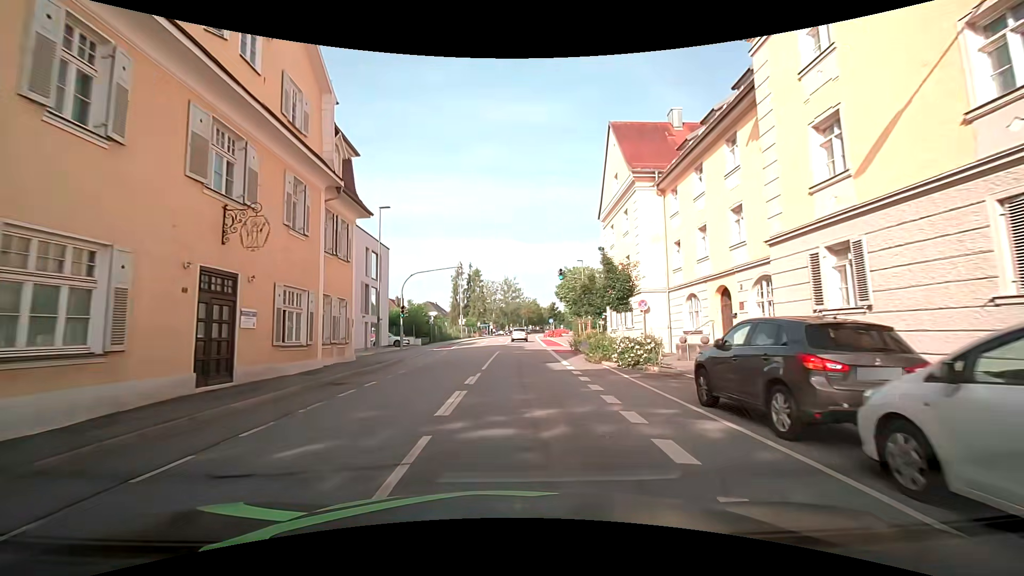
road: tertiary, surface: asphalt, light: Day
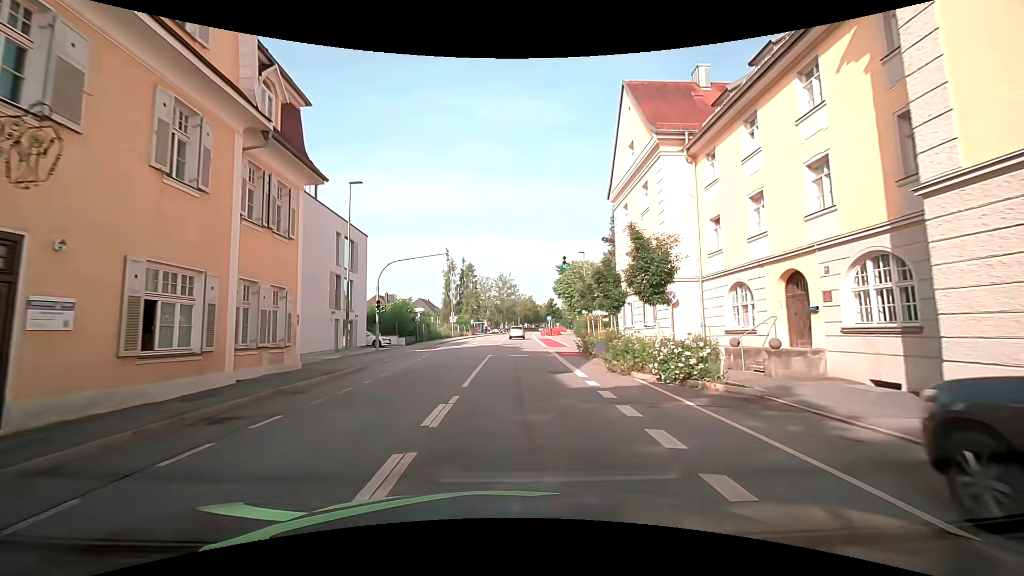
(+0.2, +5.5) m; +3°
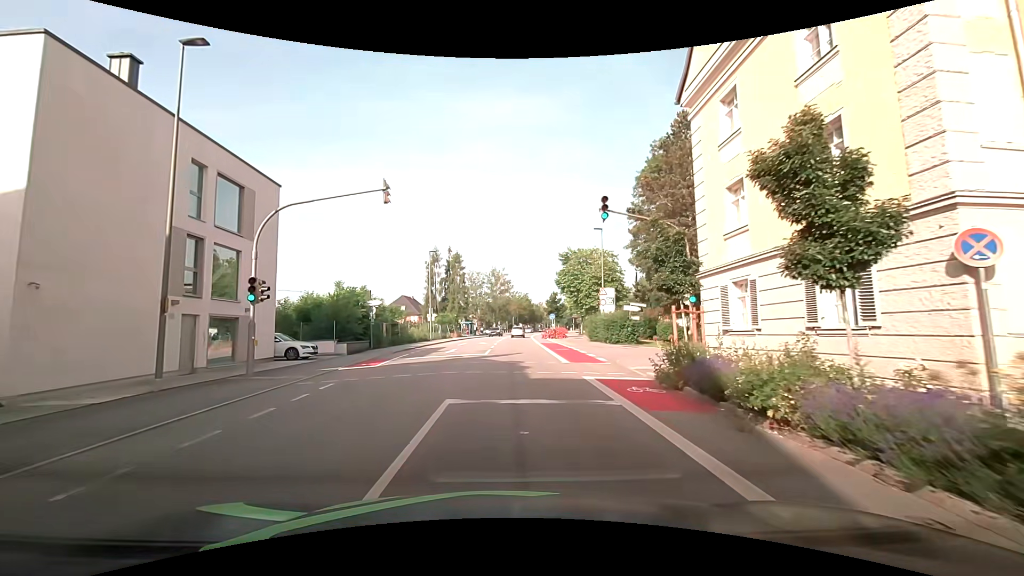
(0.0, +14.7) m; -1°
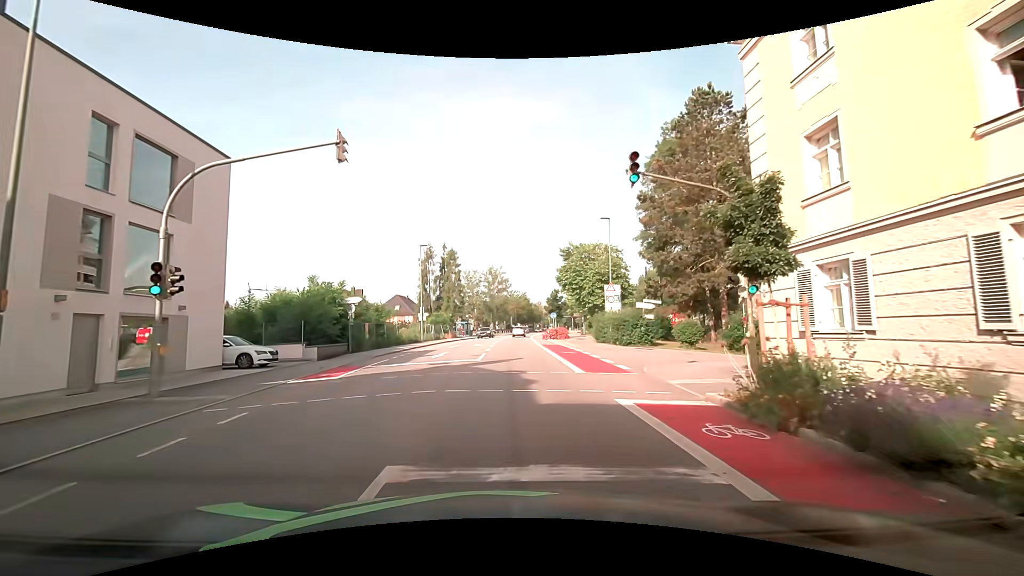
(+0.1, +4.3) m; +1°
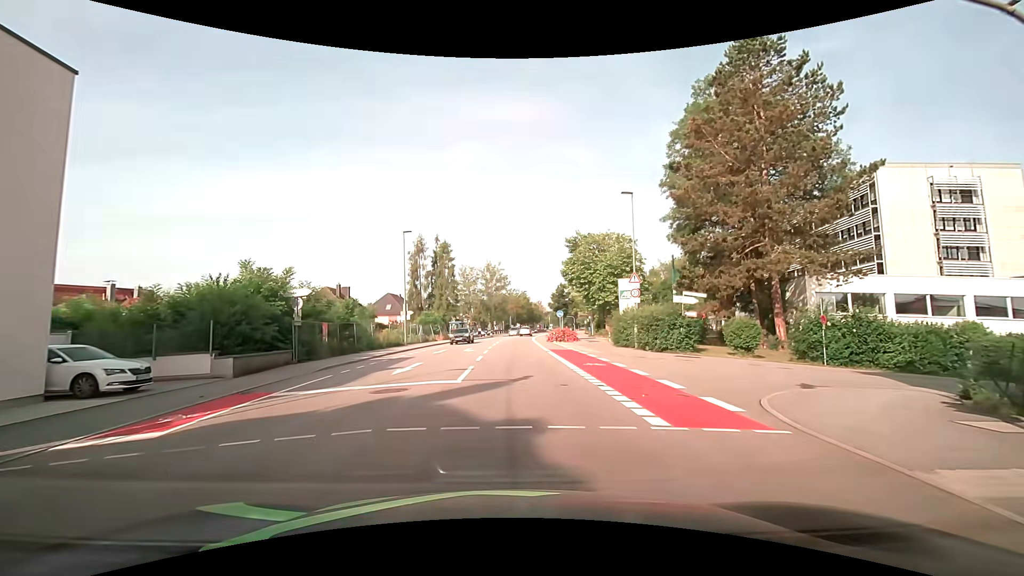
(0.0, +7.9) m; -1°
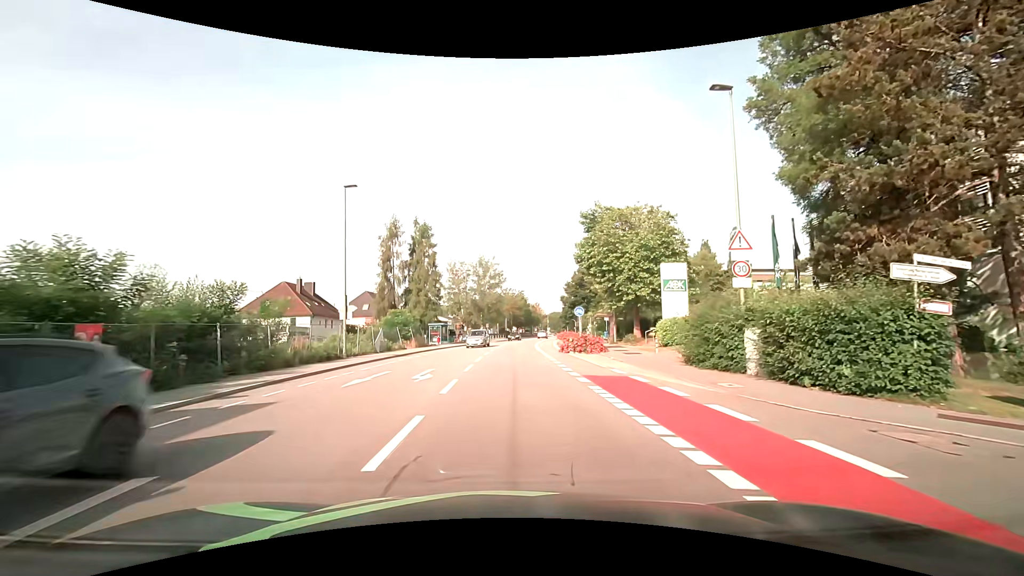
(+0.3, +15.5) m; +2°
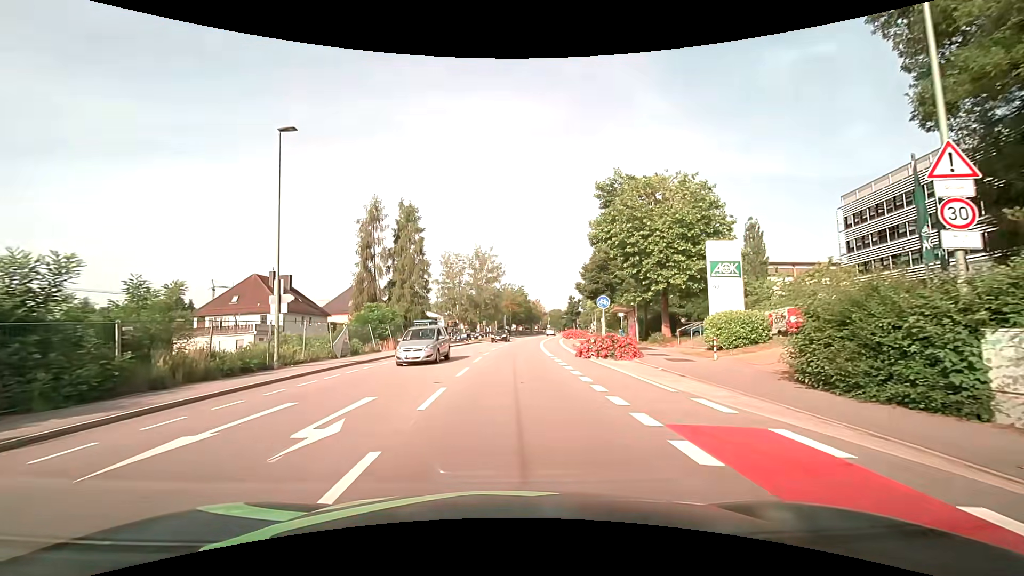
(0.0, +8.5) m; 0°
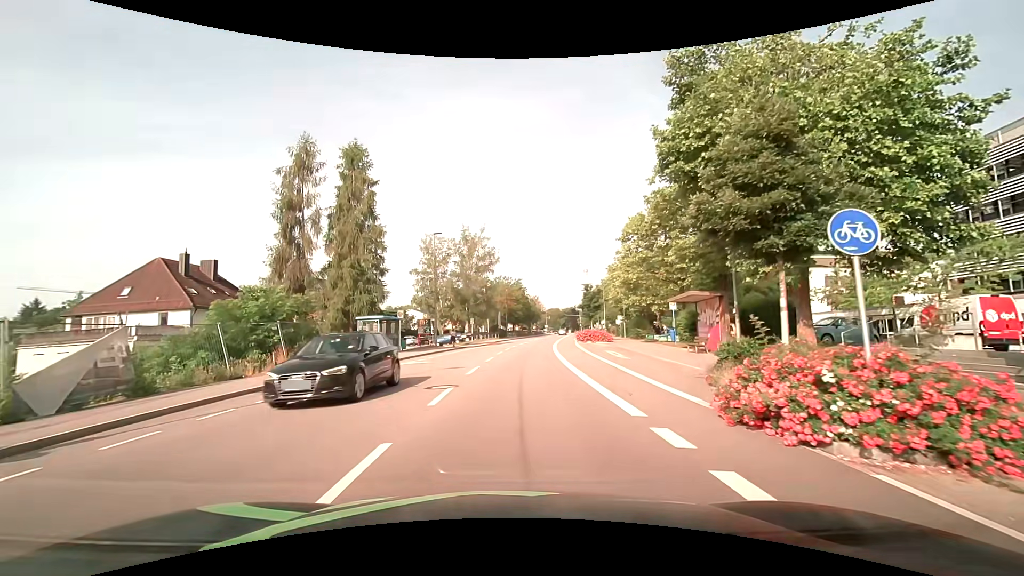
(+0.1, +17.5) m; +1°
(0, +10) (0, +20) (+1, +30) (+2, +40) (+3, +50) (+4, +60) (+6, +70) (+7, +80) (+9, +89) (+10, +99) m
